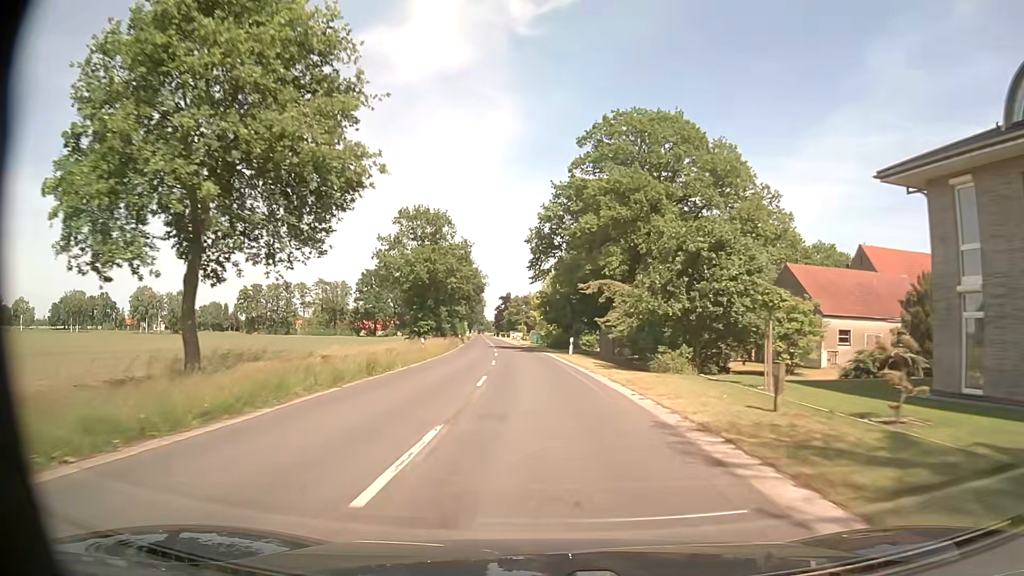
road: secondary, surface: asphalt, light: Day
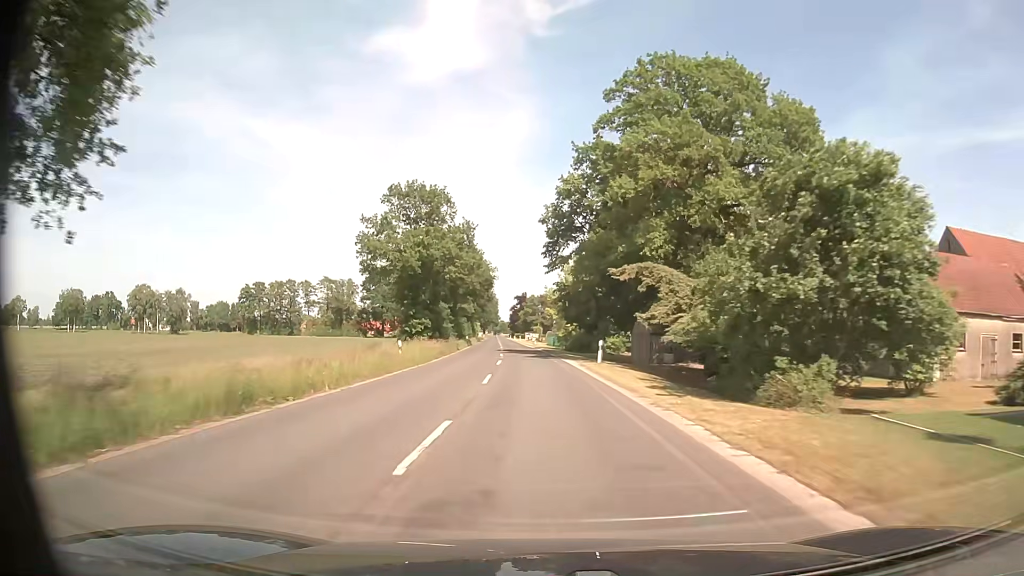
(-0.1, +11.0) m; -2°
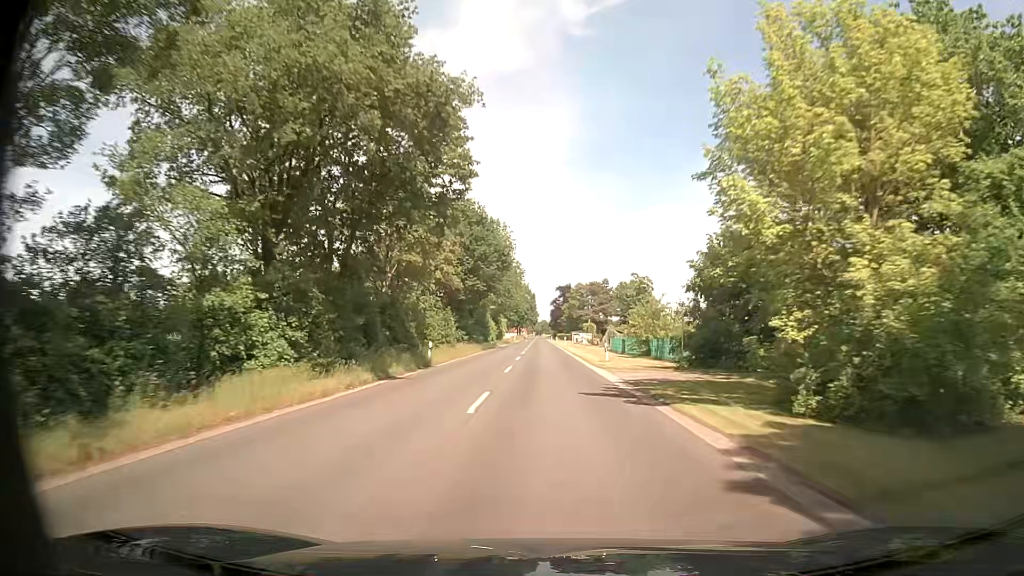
(-2.3, +54.9) m; -4°
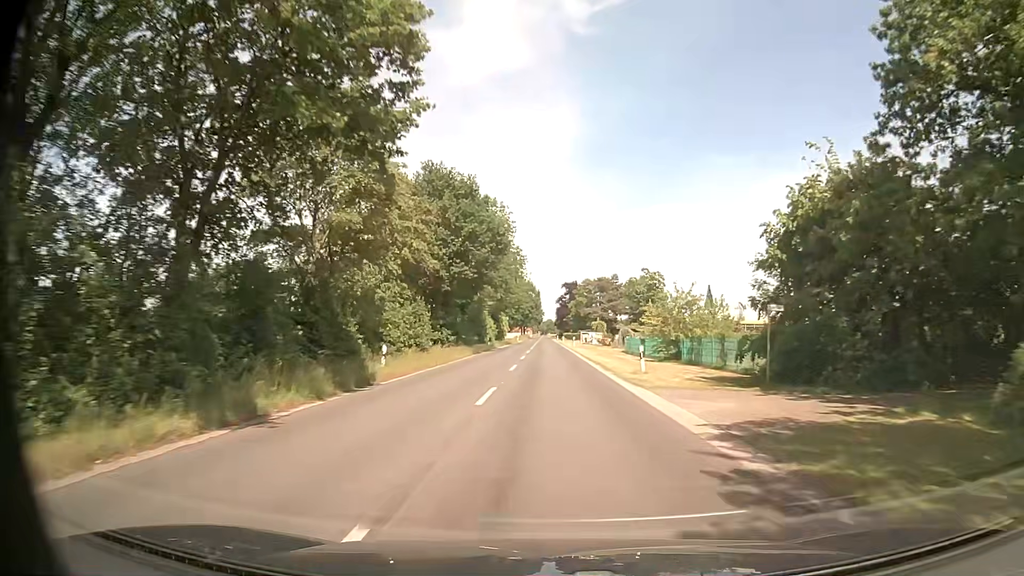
(-0.1, +11.1) m; -1°
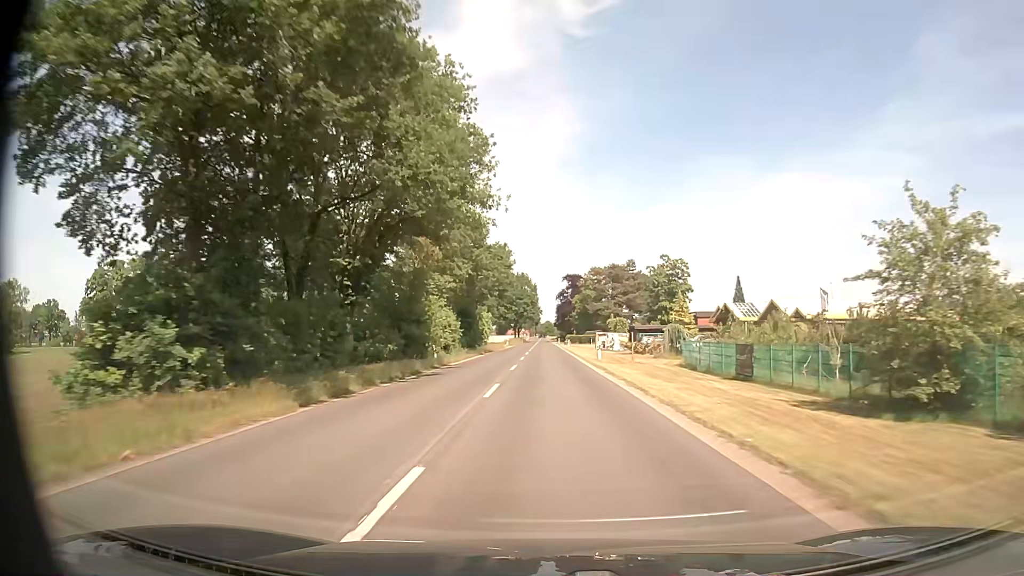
(+0.1, +33.9) m; 0°
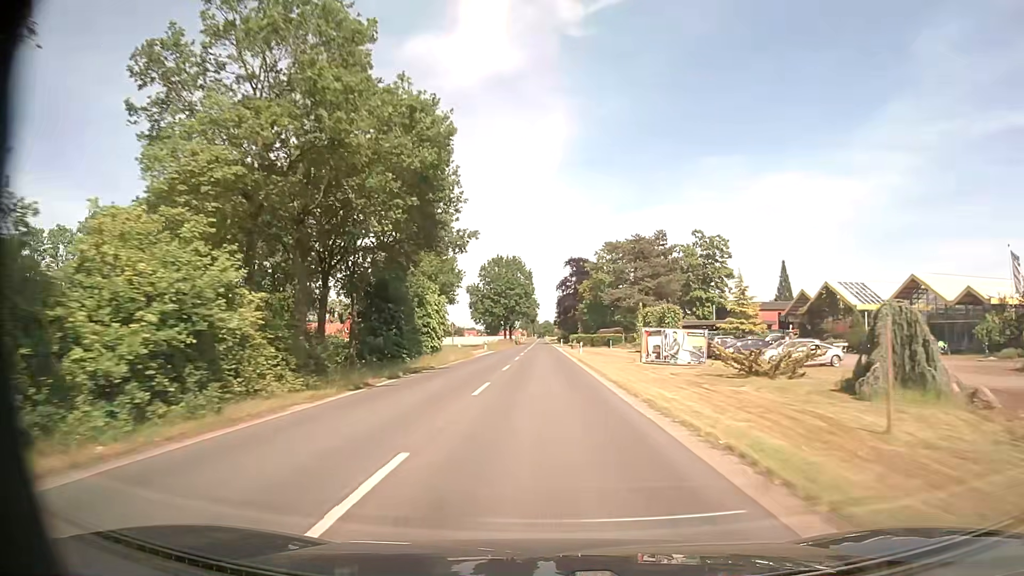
(+0.3, +35.6) m; 0°
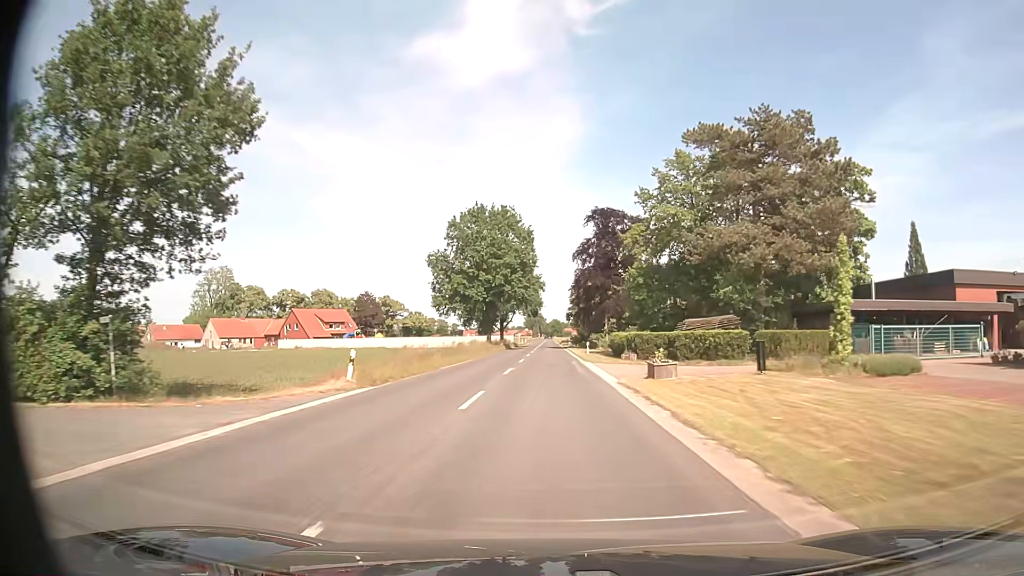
(-0.3, +51.3) m; -1°
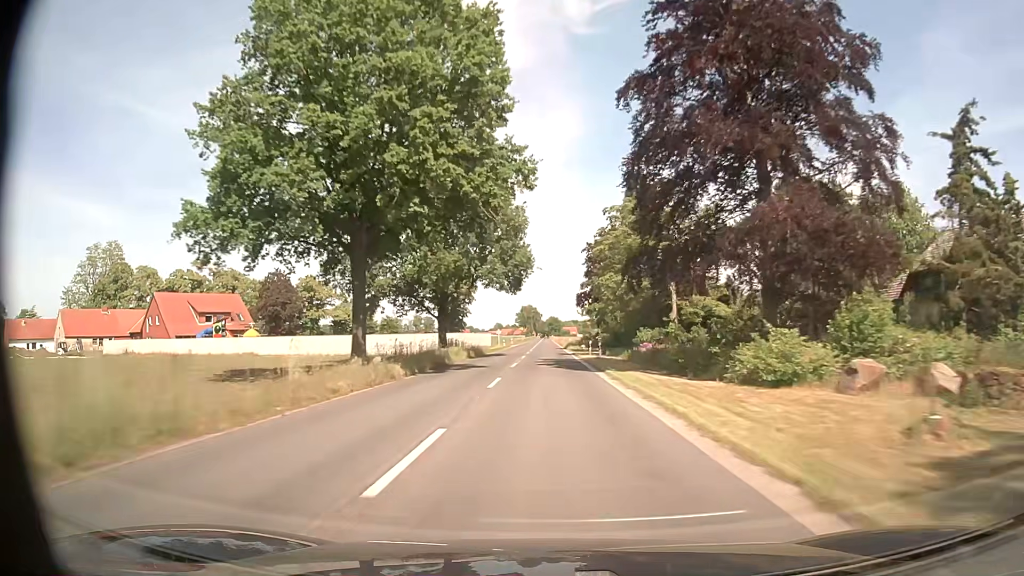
(+0.1, +55.6) m; 0°
(0, +10) (0, +20) (0, +30) (0, +40) (0, +50) (0, +60) (0, +70) (0, +80) (0, +90) (0, +100) m
